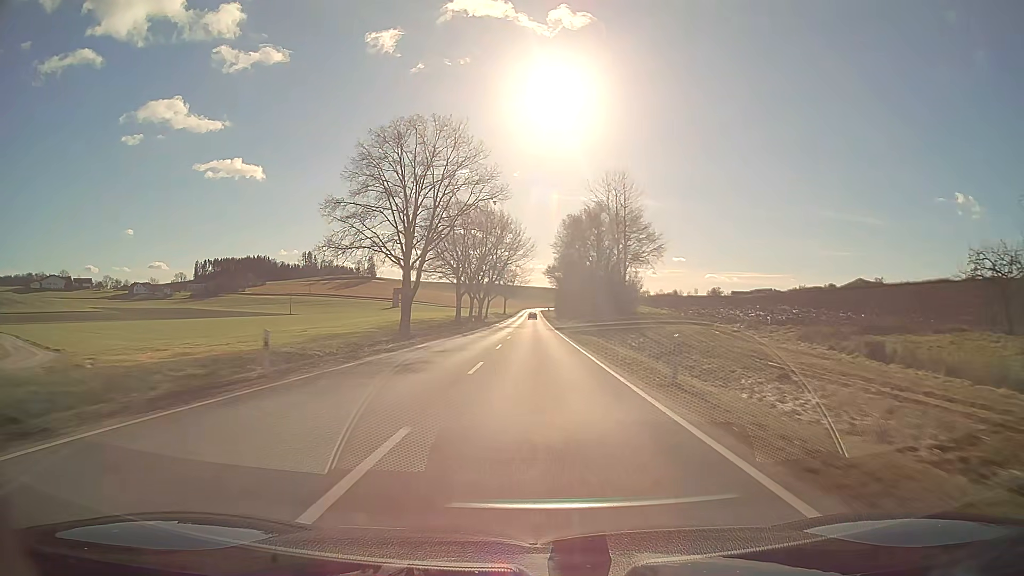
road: secondary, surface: asphalt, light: Day
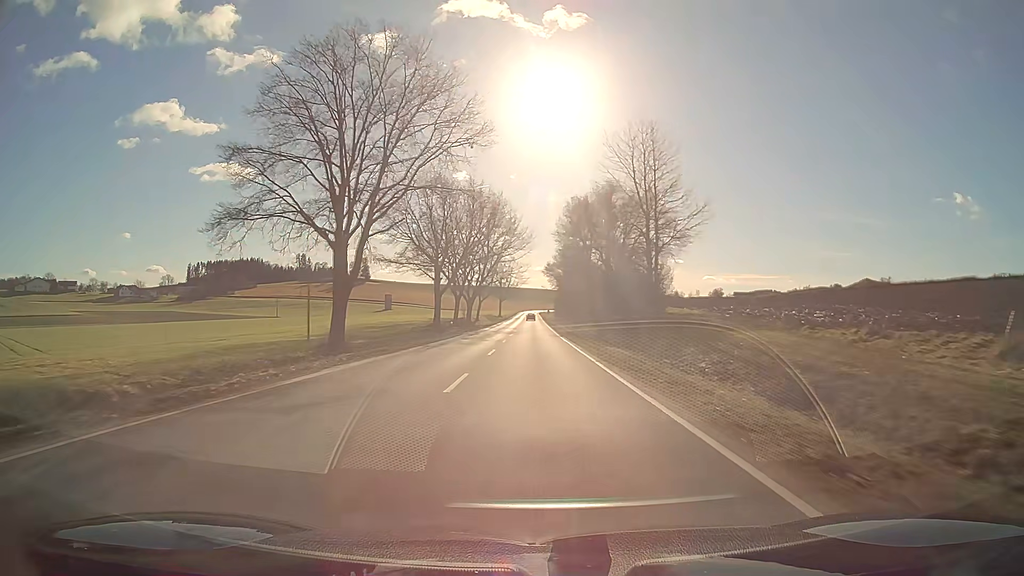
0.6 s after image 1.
(0.0, +15.9) m; 0°
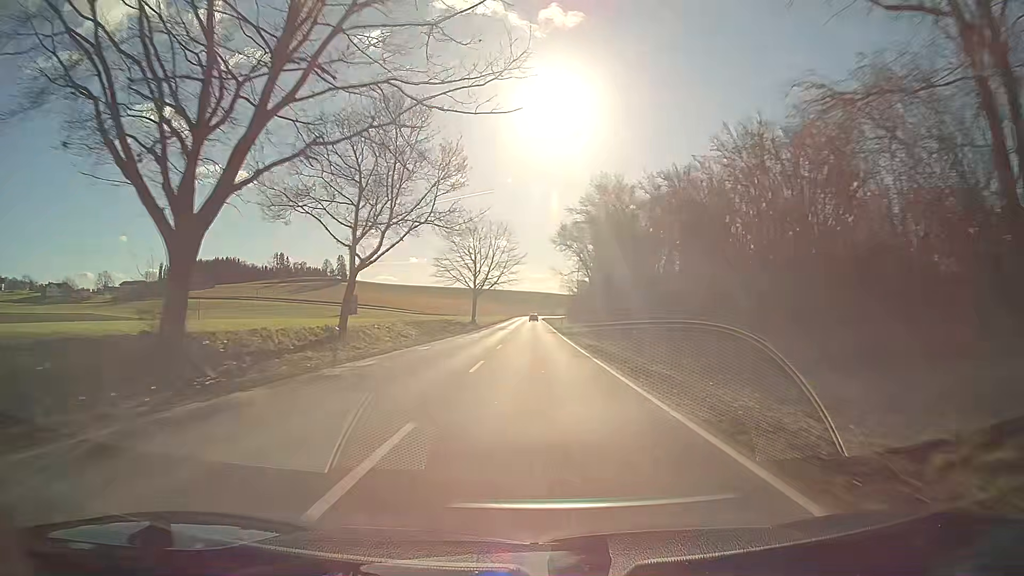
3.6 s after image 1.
(0.0, +79.6) m; 0°
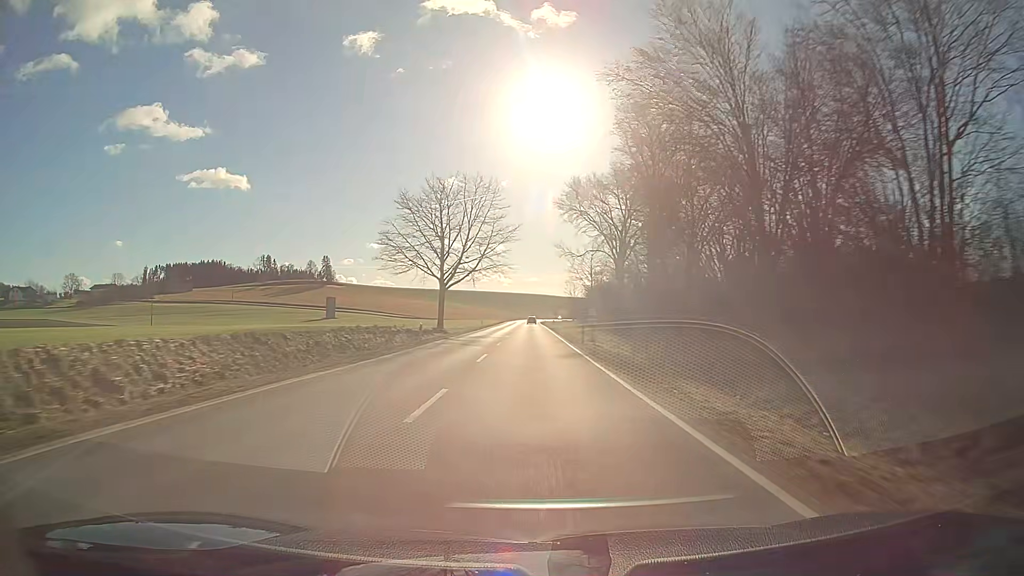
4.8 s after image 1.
(0.0, +31.8) m; 0°
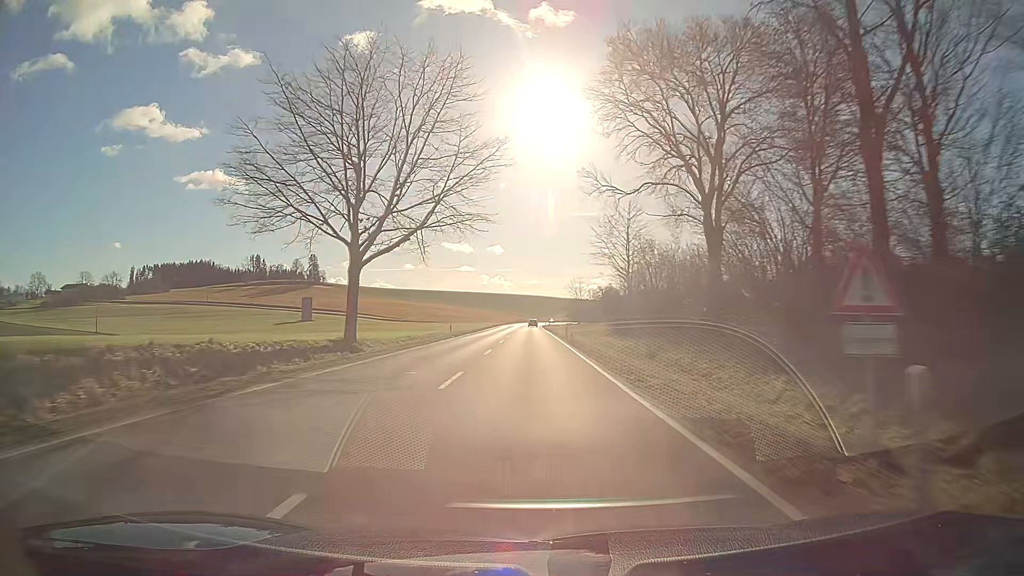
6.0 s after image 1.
(0.0, +31.9) m; 0°
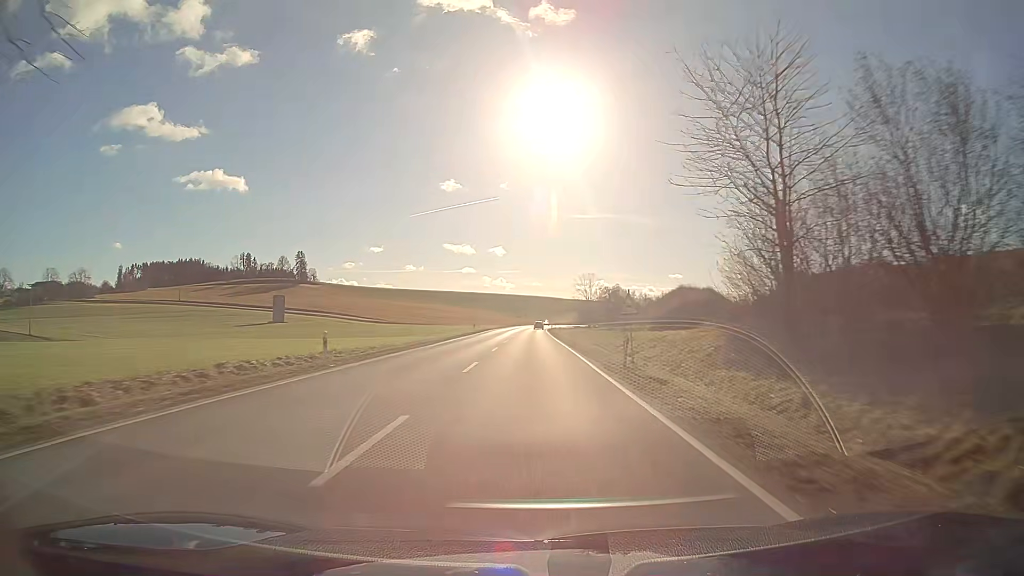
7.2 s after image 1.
(+0.1, +31.9) m; 0°
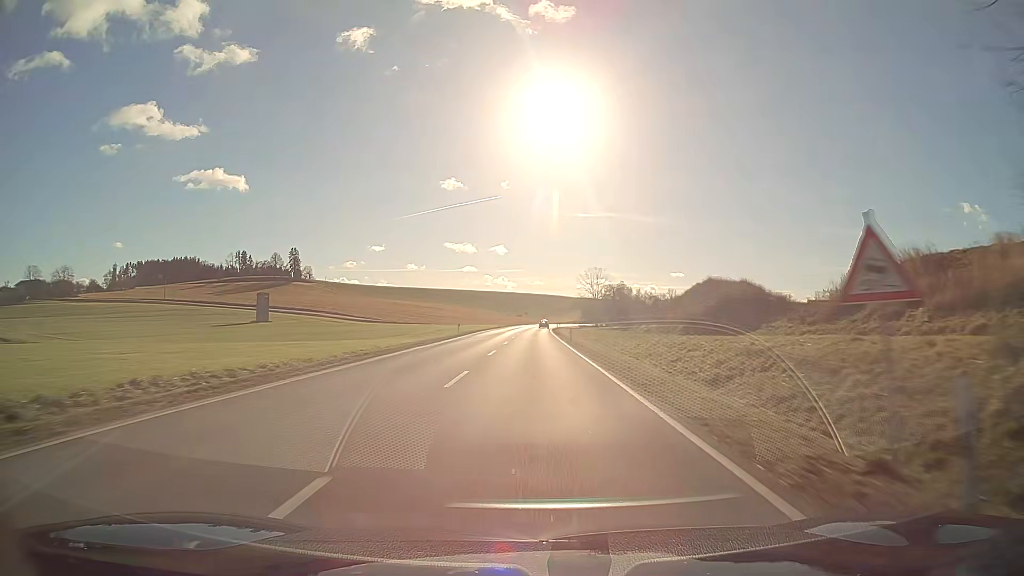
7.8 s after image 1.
(-0.1, +15.9) m; 0°
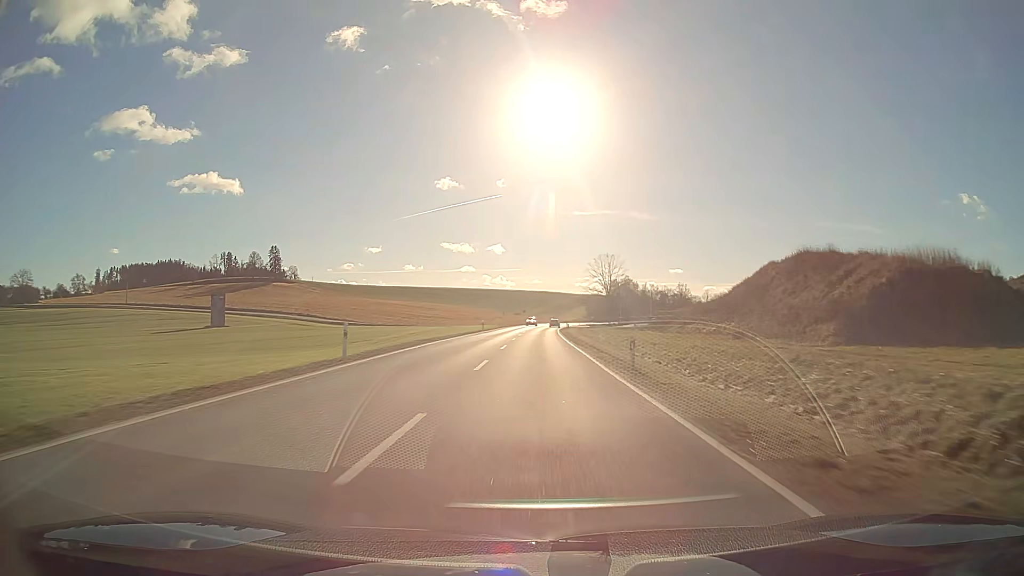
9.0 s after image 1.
(0.0, +31.9) m; 0°
